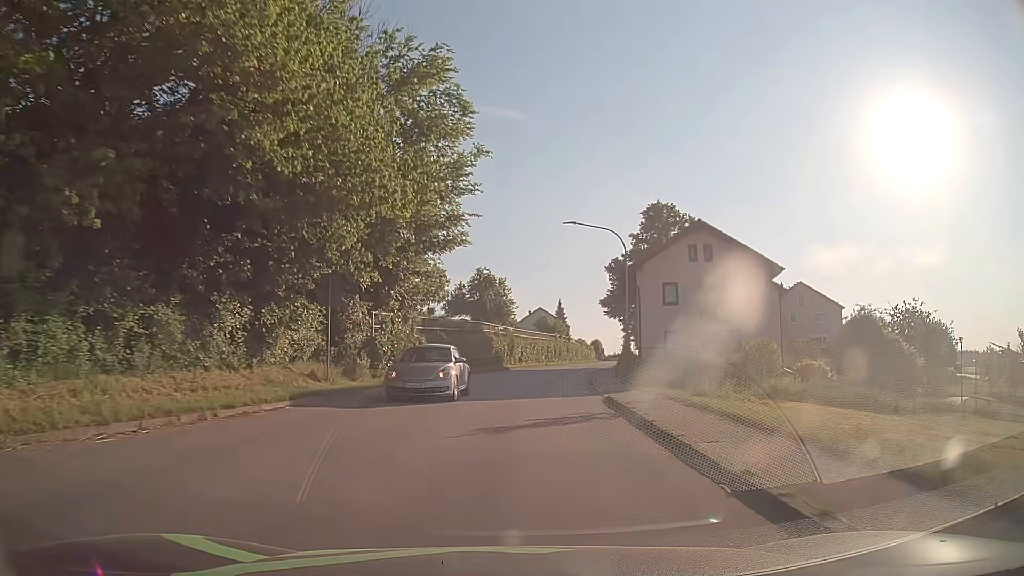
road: tertiary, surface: asphalt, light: Day
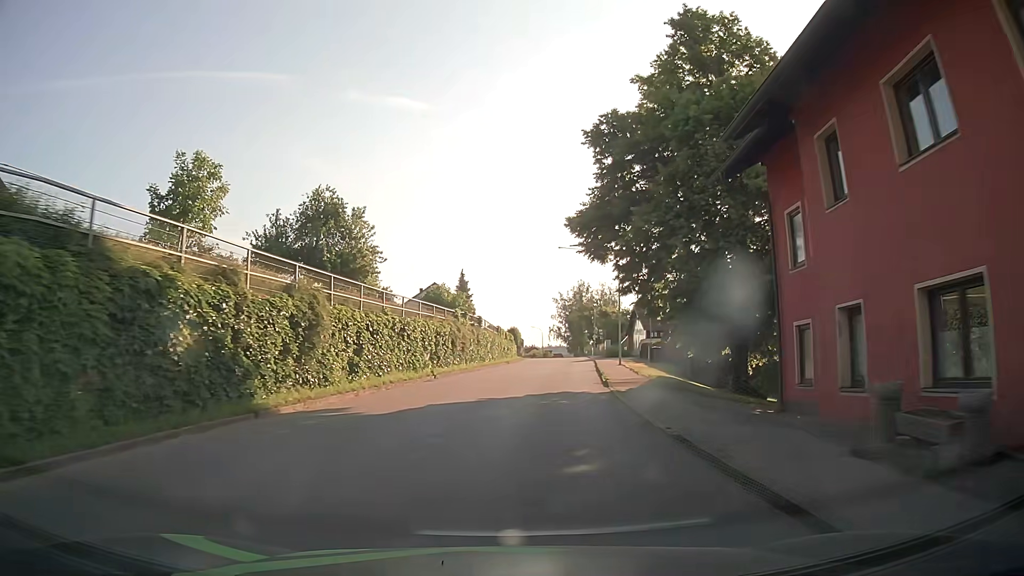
(+2.7, +38.2) m; +8°
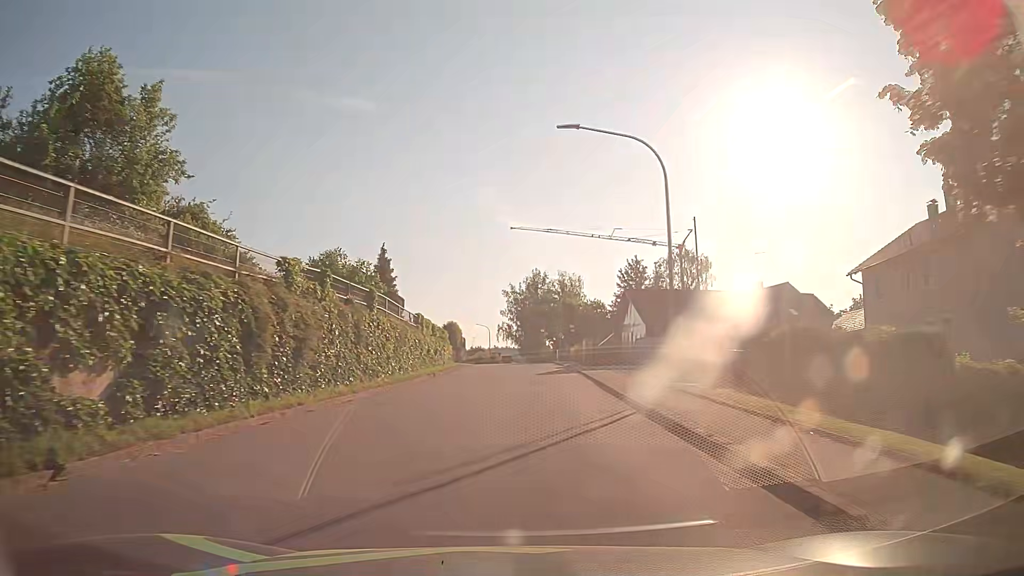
(+0.9, +23.0) m; +4°
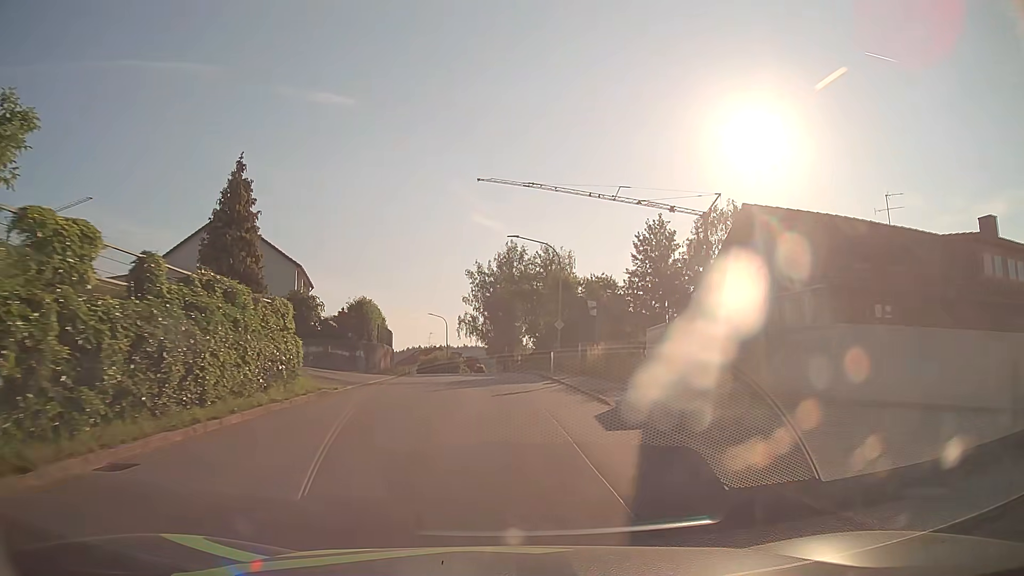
(+1.0, +30.6) m; +3°
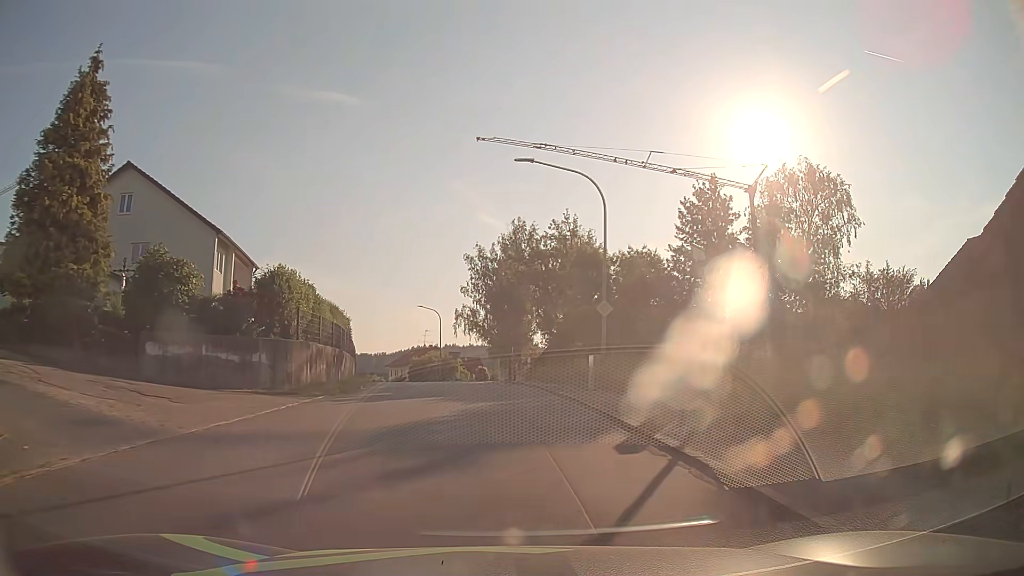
(0.0, +15.3) m; -1°
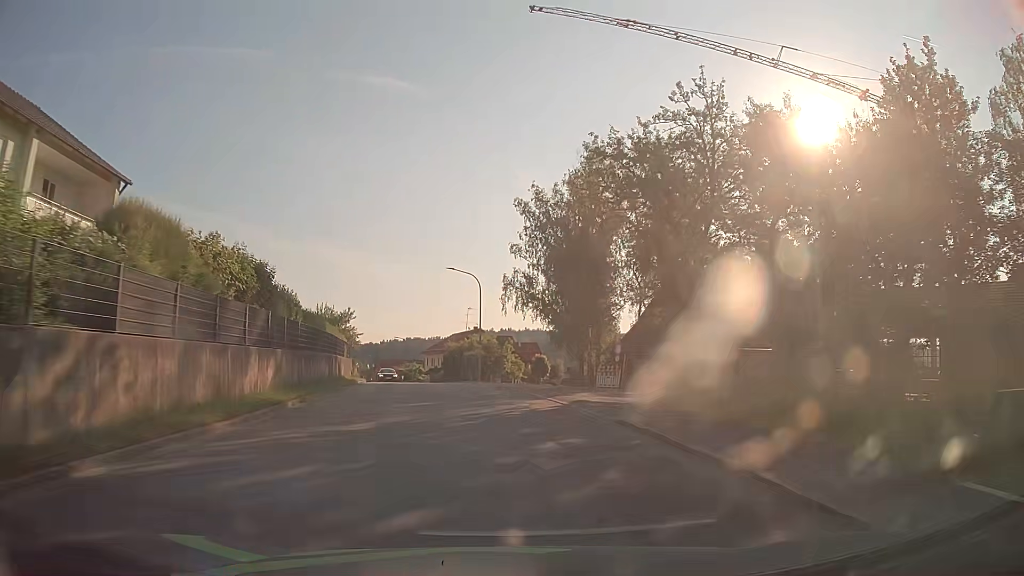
(-0.9, +23.0) m; -5°
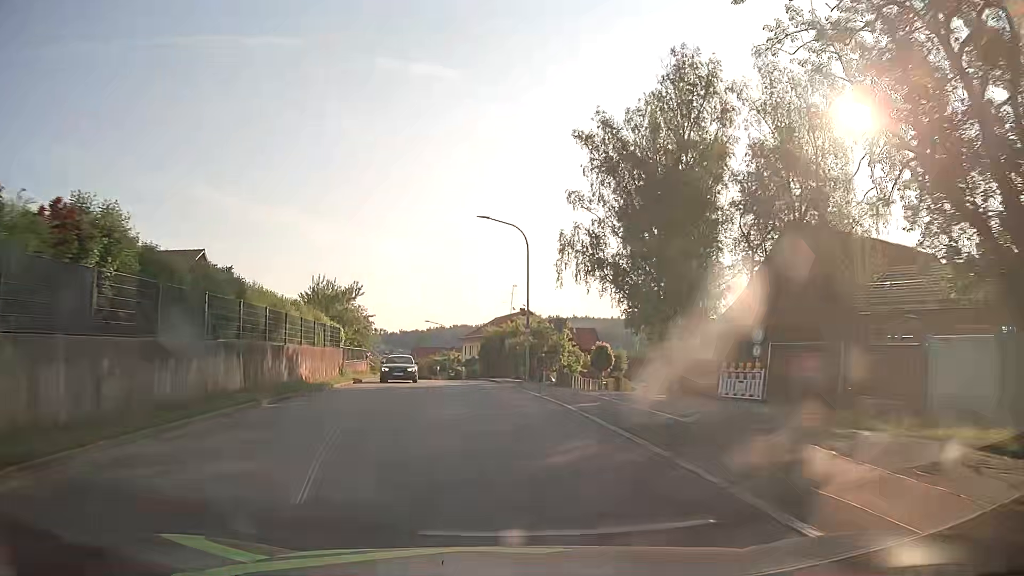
(-0.3, +15.5) m; -3°
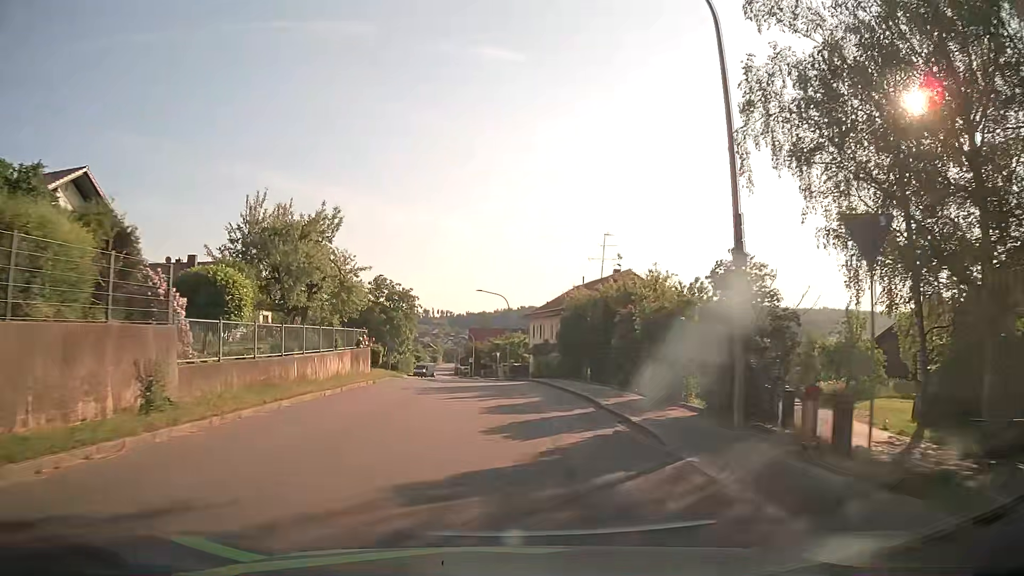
(-1.4, +23.5) m; -6°
(0, +10) (0, +20) (-1, +30) (-2, +40) (-2, +50) (-3, +60) (-4, +70) (-5, +80) (-6, +90) (-8, +100) m
